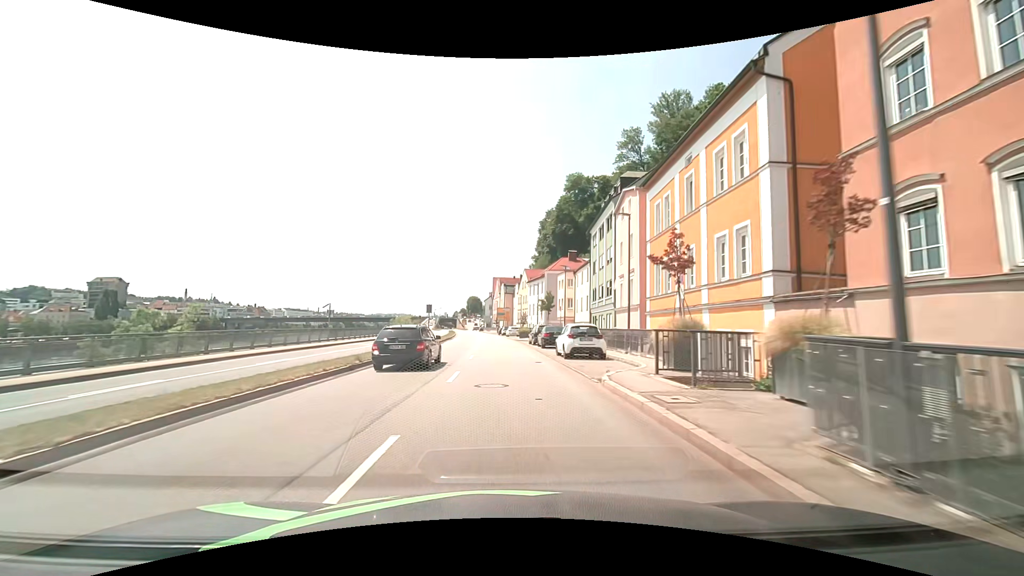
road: primary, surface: asphalt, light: Day
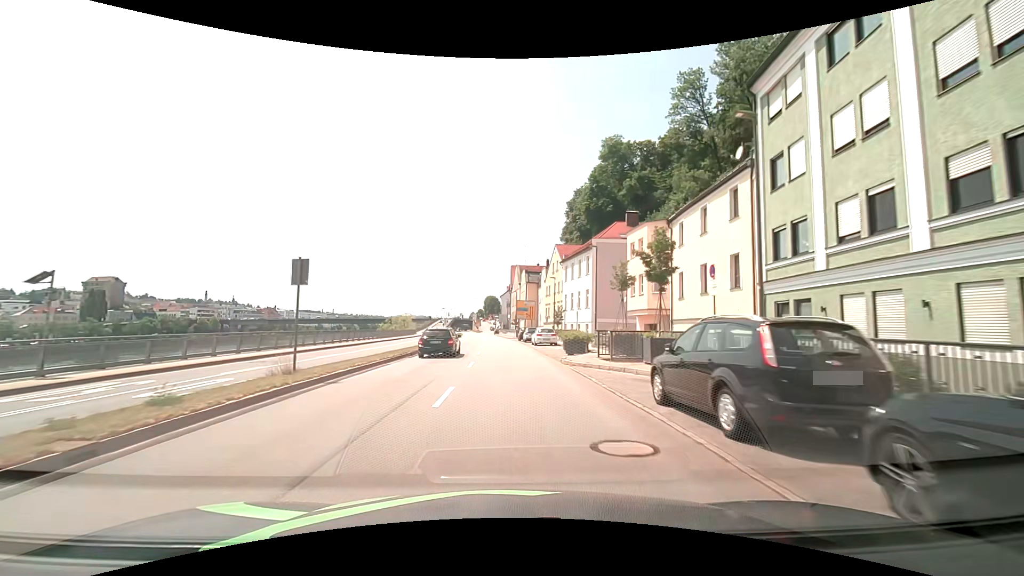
(-0.4, +30.6) m; -3°
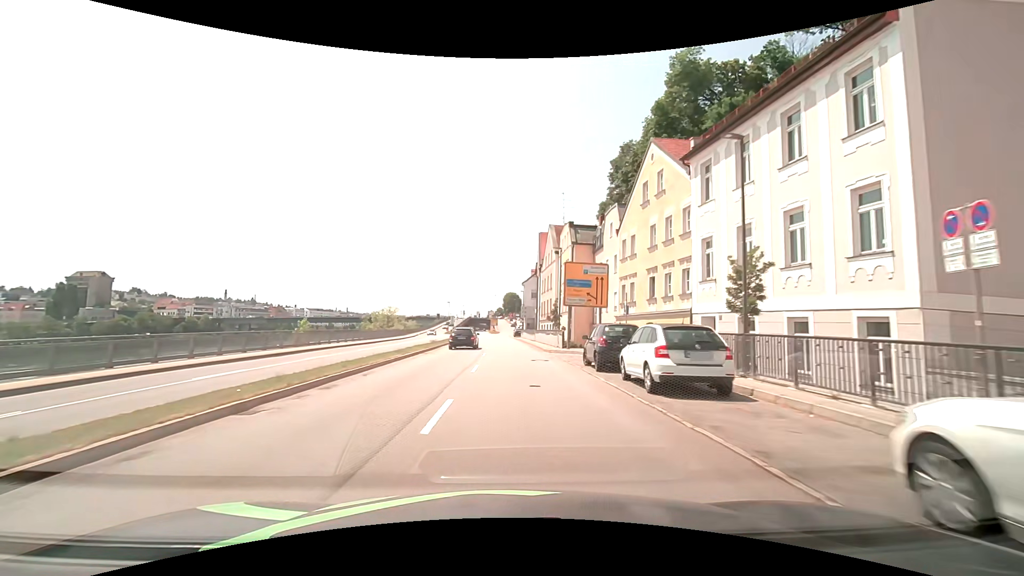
(-0.4, +38.3) m; -2°
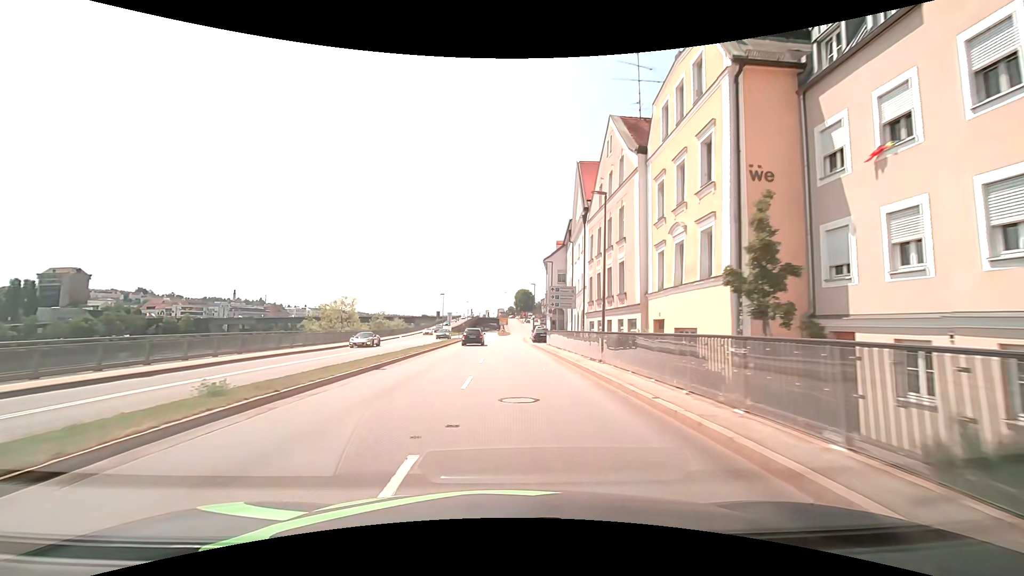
(-0.1, +30.6) m; -1°
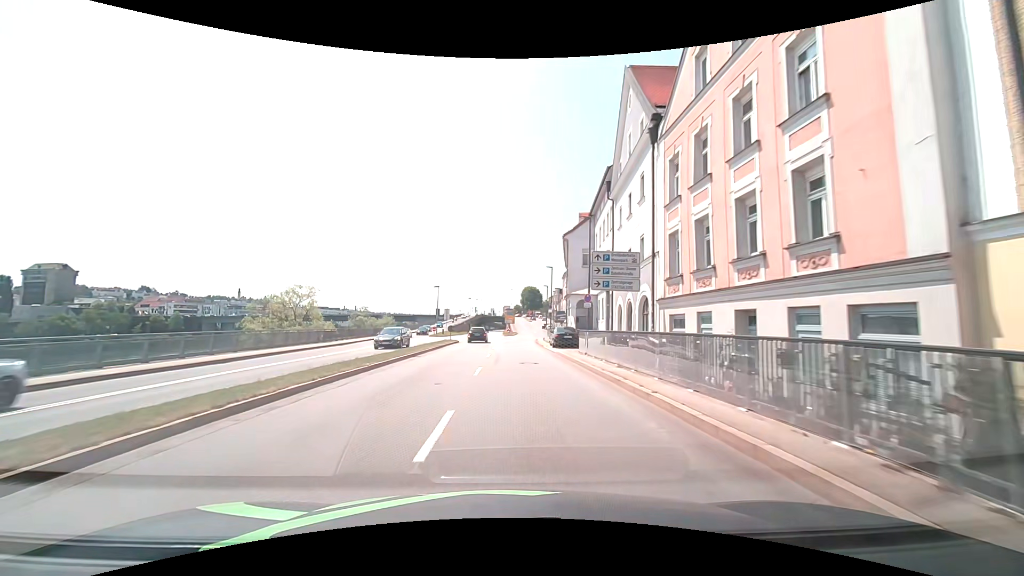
(0.0, +15.3) m; 0°
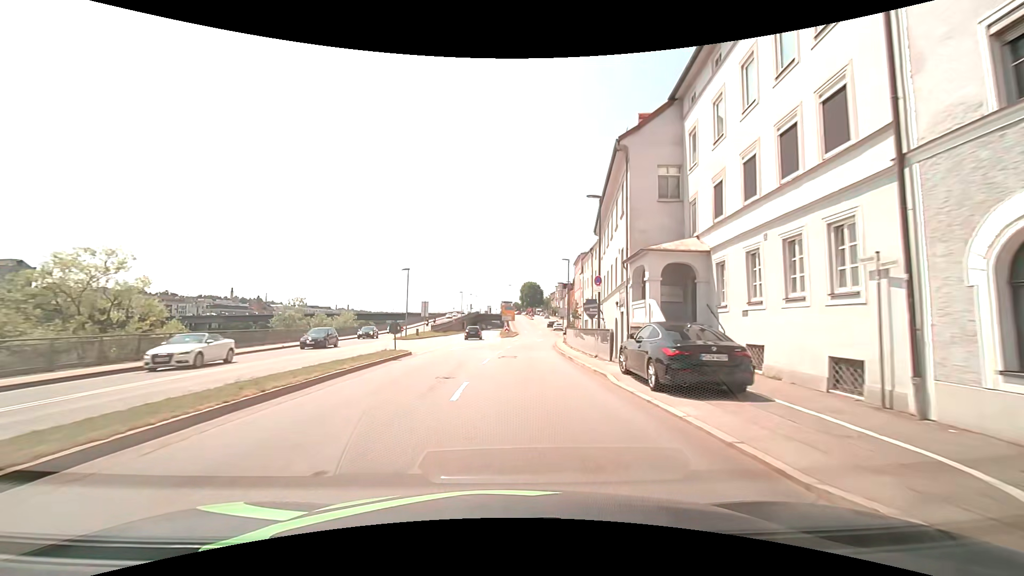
(-0.3, +23.0) m; 0°
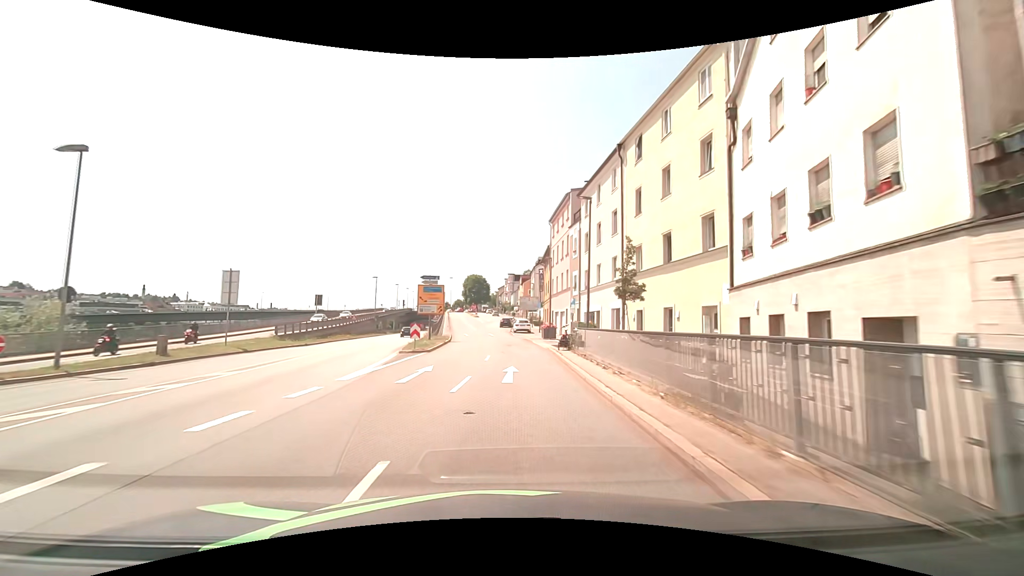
(+1.6, +38.2) m; +6°
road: primary_link
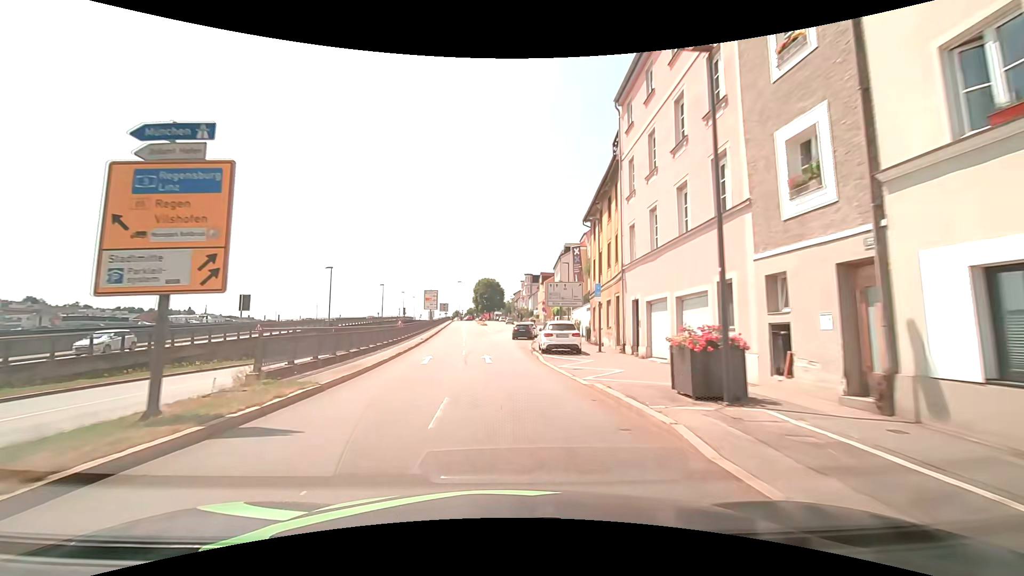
(+0.2, +30.4) m; -2°
(0, +10) (-1, +20) (-1, +30) (-2, +40) (-2, +50) (-2, +60) (-1, +70) (-1, +80) (-1, +90) (-2, +100) m
